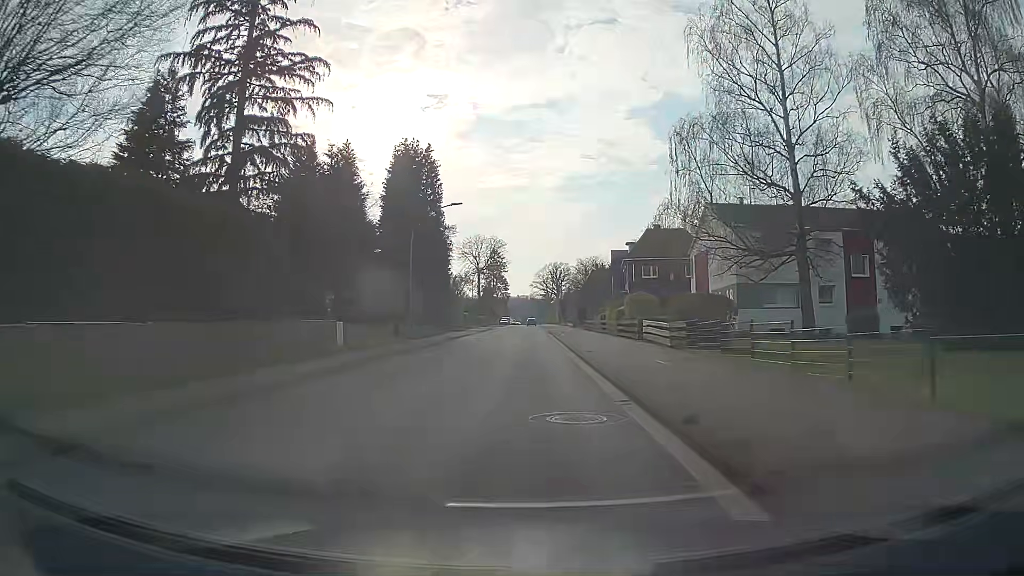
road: secondary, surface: asphalt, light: Day
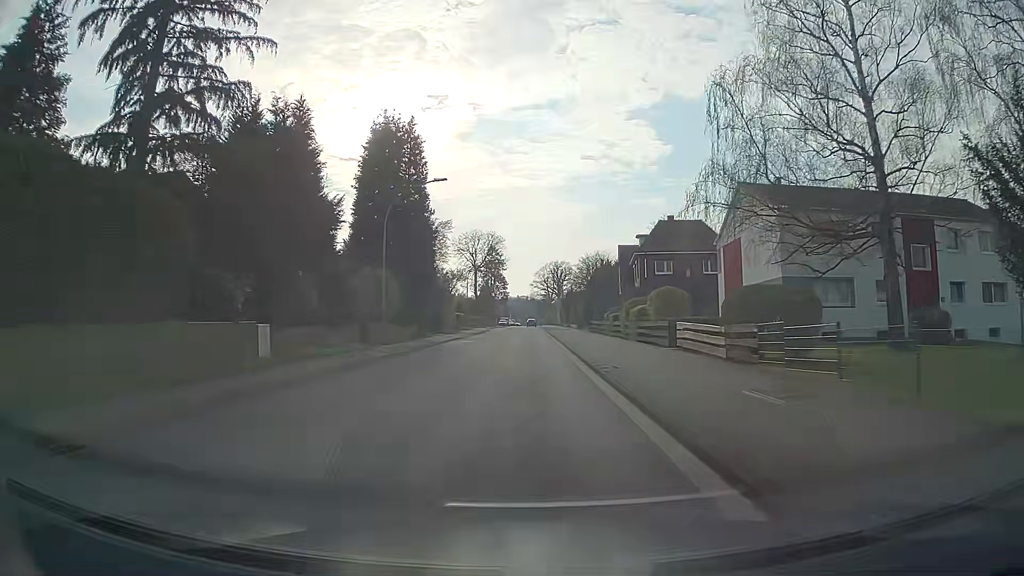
(0.0, +7.4) m; 0°
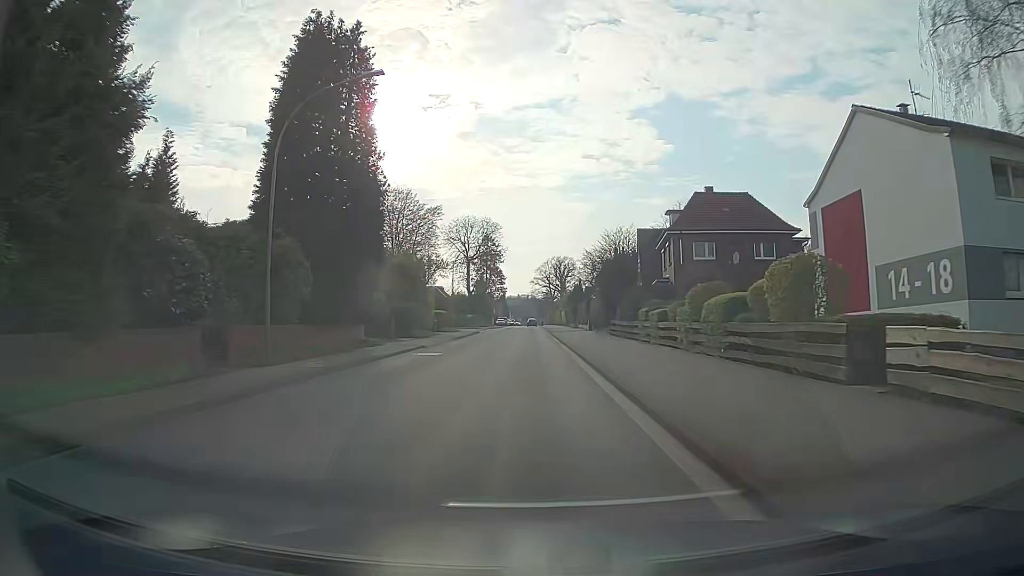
(0.0, +14.8) m; 0°
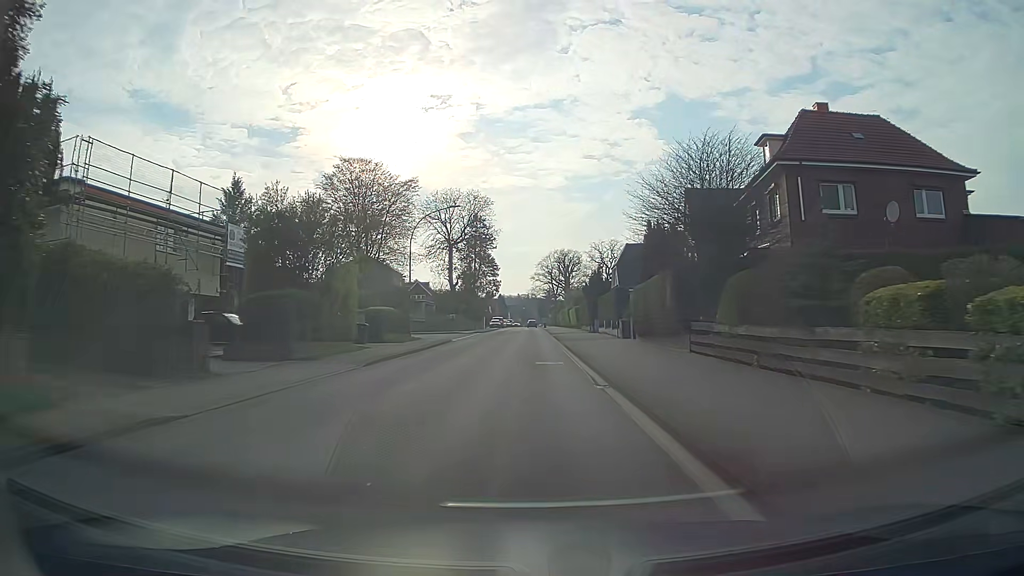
(0.0, +22.2) m; 0°
(0, +10) (0, +20) (0, +30) (0, +40) (0, +50) (0, +60) (0, +70) (0, +80) (0, +90) (0, +100) m
